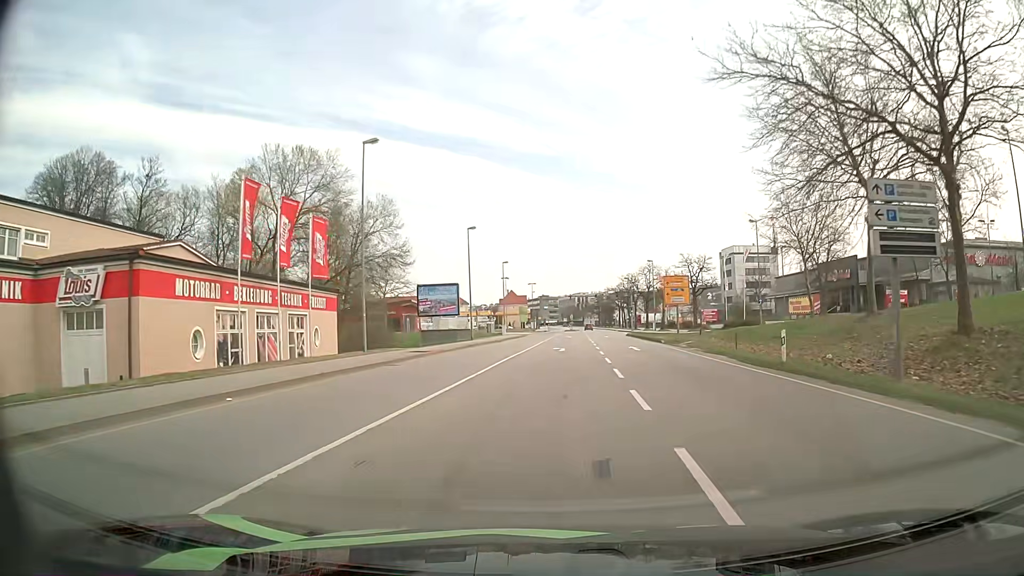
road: primary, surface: asphalt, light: Day
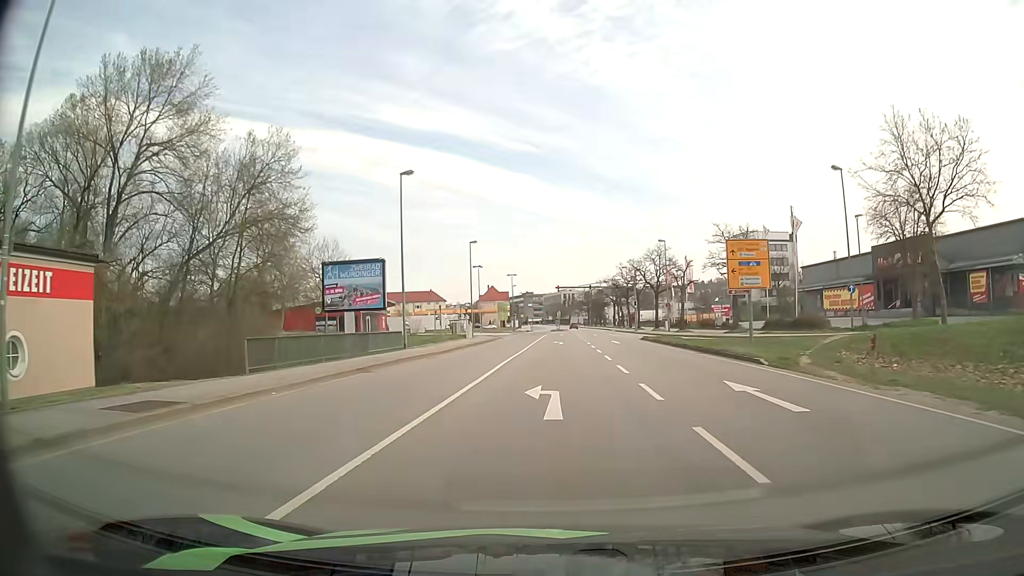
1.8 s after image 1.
(+0.3, +22.6) m; +1°
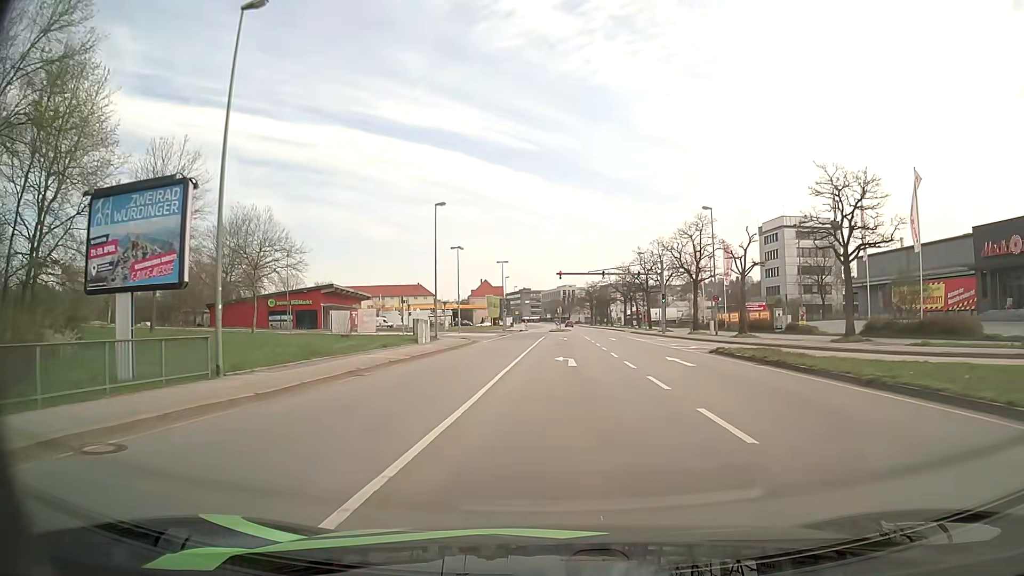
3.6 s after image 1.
(0.0, +22.2) m; 0°
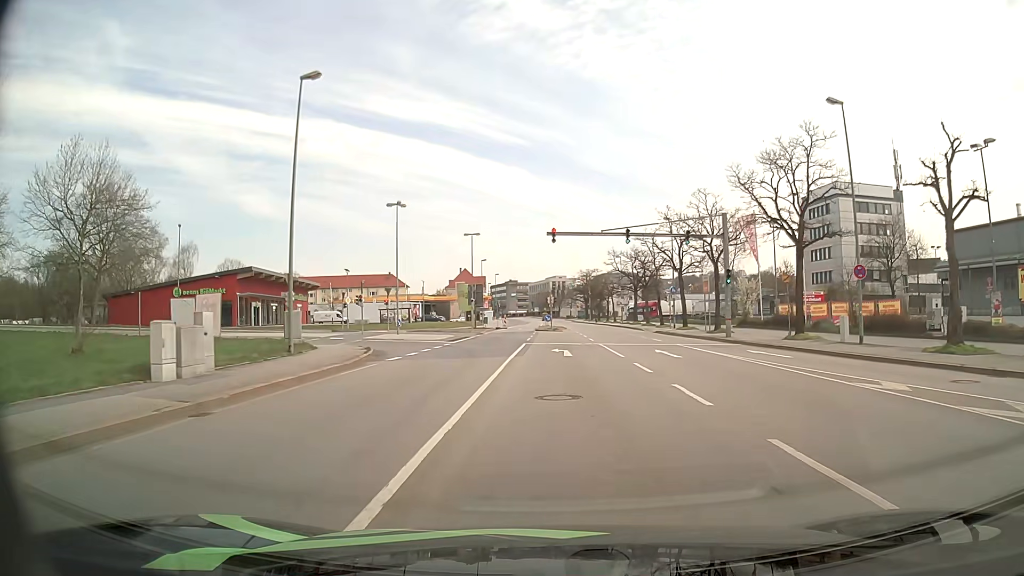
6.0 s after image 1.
(+0.1, +27.0) m; +1°
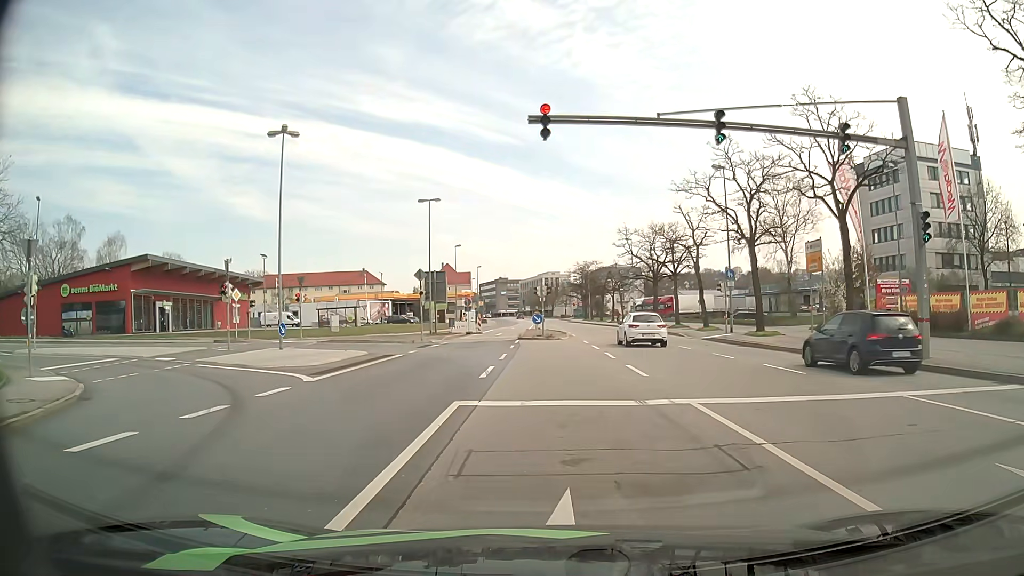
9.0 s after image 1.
(+0.2, +21.4) m; +1°
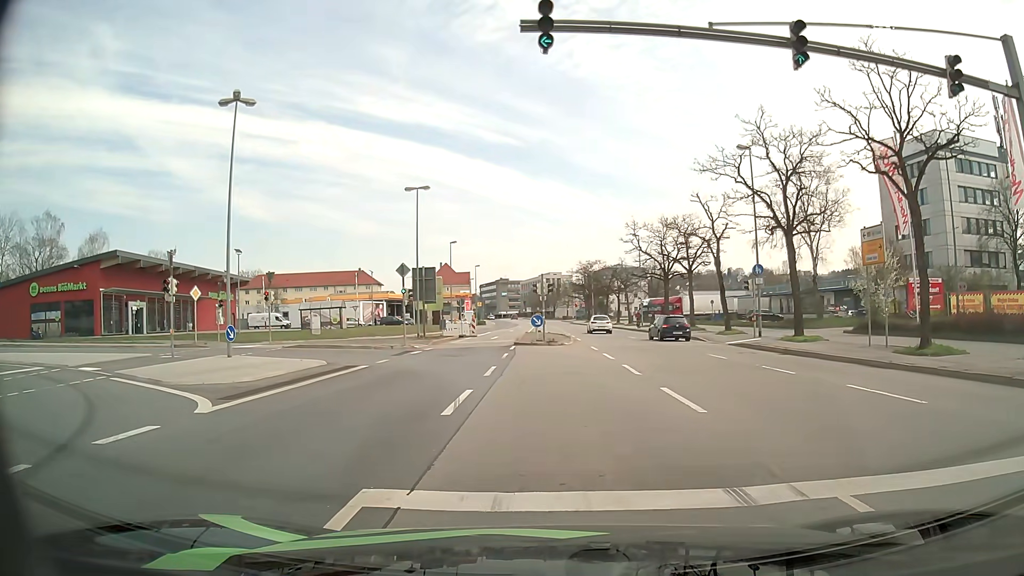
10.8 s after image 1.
(0.0, +5.1) m; 0°
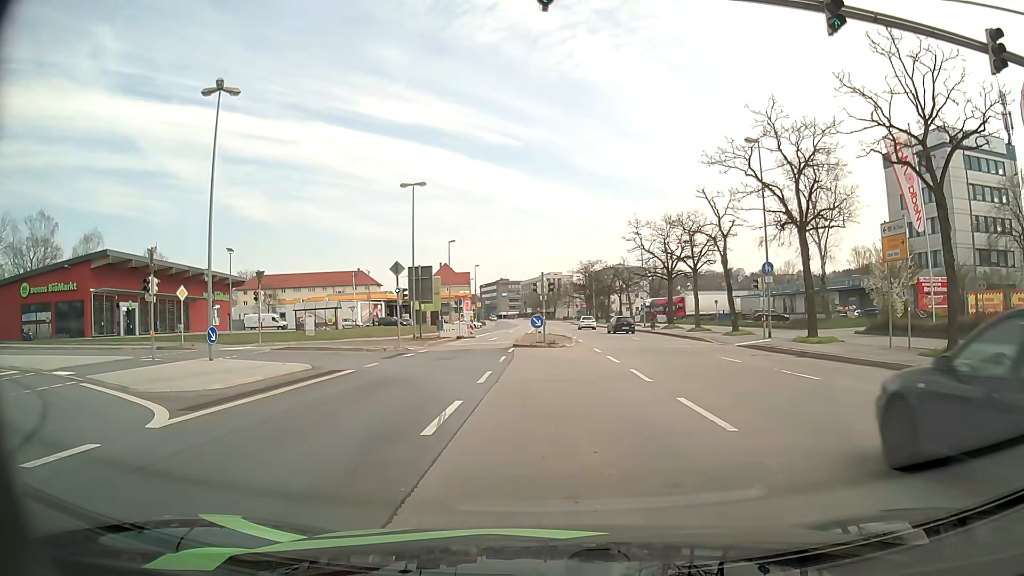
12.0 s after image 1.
(0.0, +1.5) m; 0°
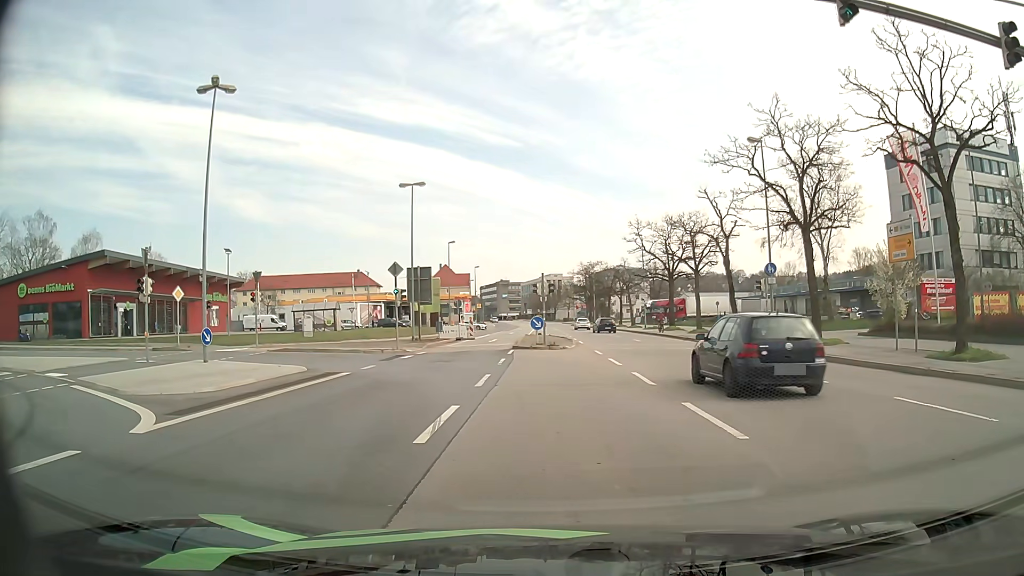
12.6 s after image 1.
(0.0, +0.4) m; 0°
(0, +10) (-2, +20) (-9, +27) (-19, +28) (-28, +25) (-37, +20) (-45, +14) (-52, +7) (-58, -1) (-63, -9) m
